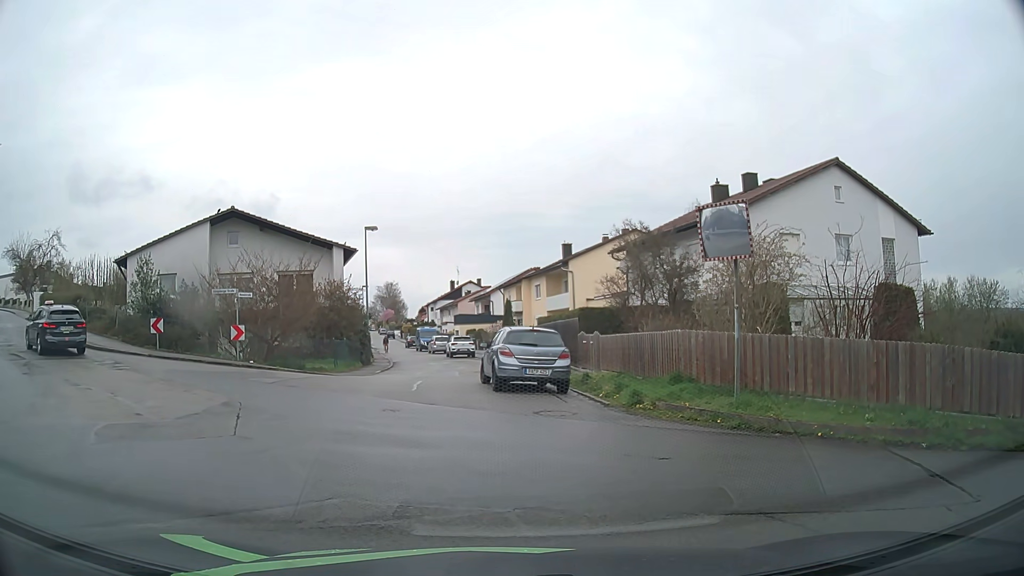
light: Day
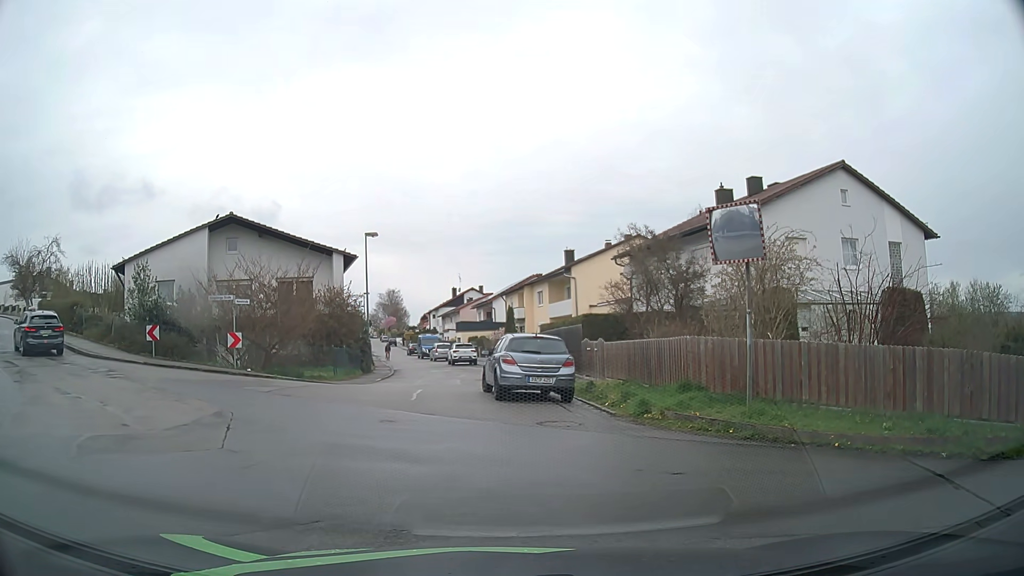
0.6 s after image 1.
(0.0, +0.5) m; 0°
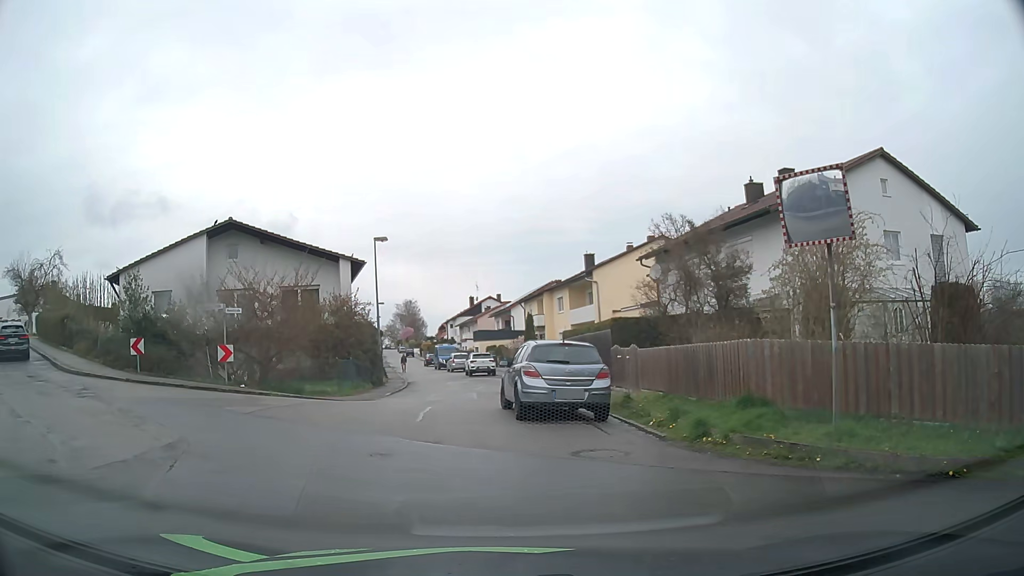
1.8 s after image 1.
(0.0, +2.5) m; -1°
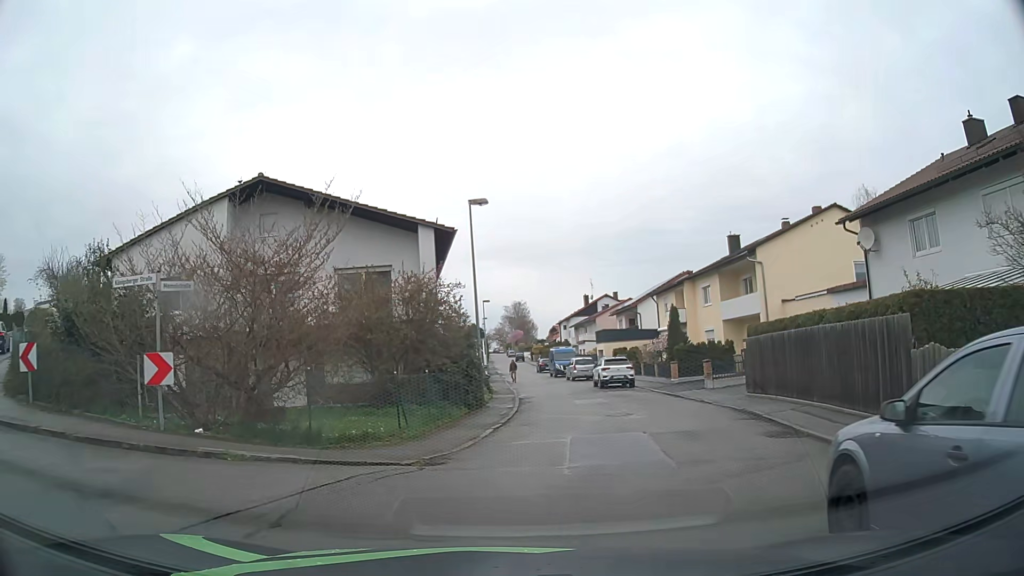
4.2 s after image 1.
(-1.5, +11.1) m; -10°
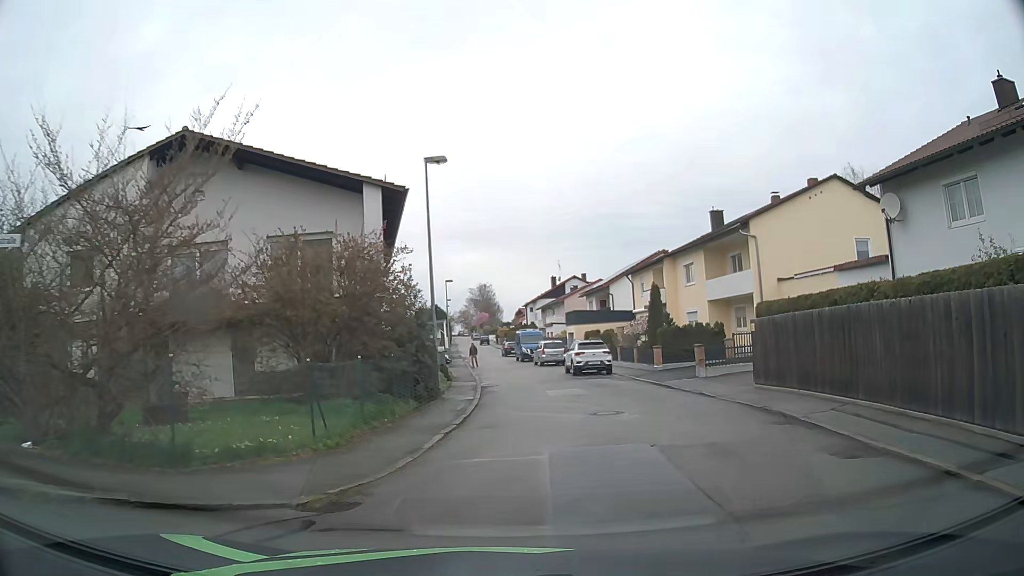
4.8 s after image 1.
(0.0, +3.9) m; +2°
(0, +10) (+1, +20) (0, +30) (0, +40) (-1, +50) (-2, +60) (-2, +70) (-3, +80) (-4, +90) (-5, +100) m
